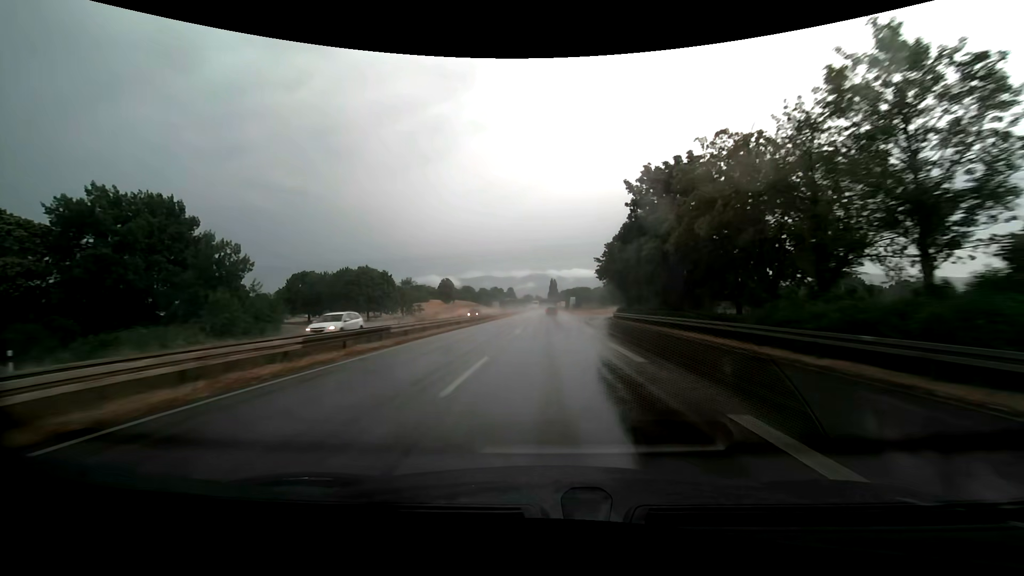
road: trunk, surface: asphalt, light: Day
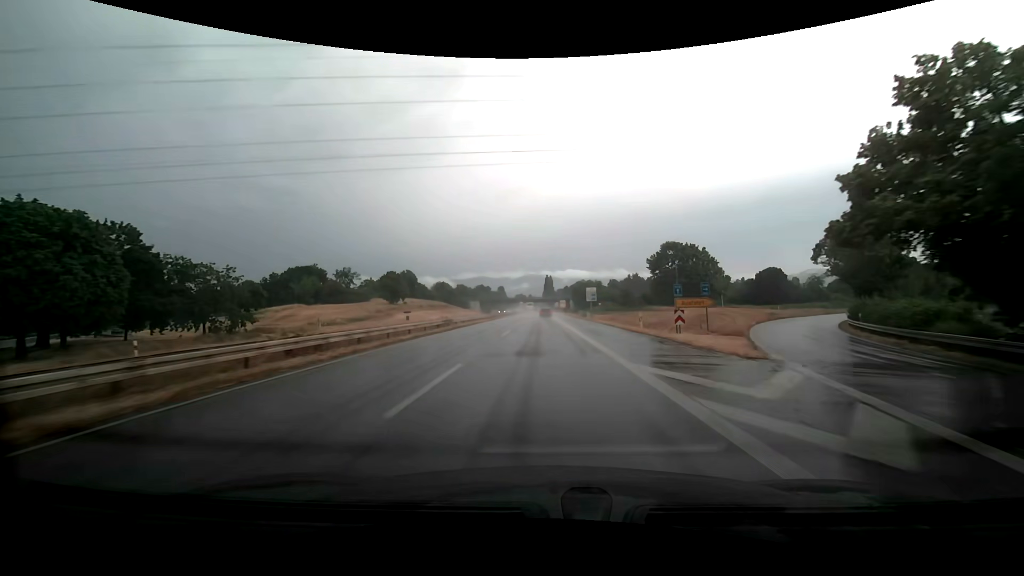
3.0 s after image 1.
(+0.6, +73.3) m; +1°
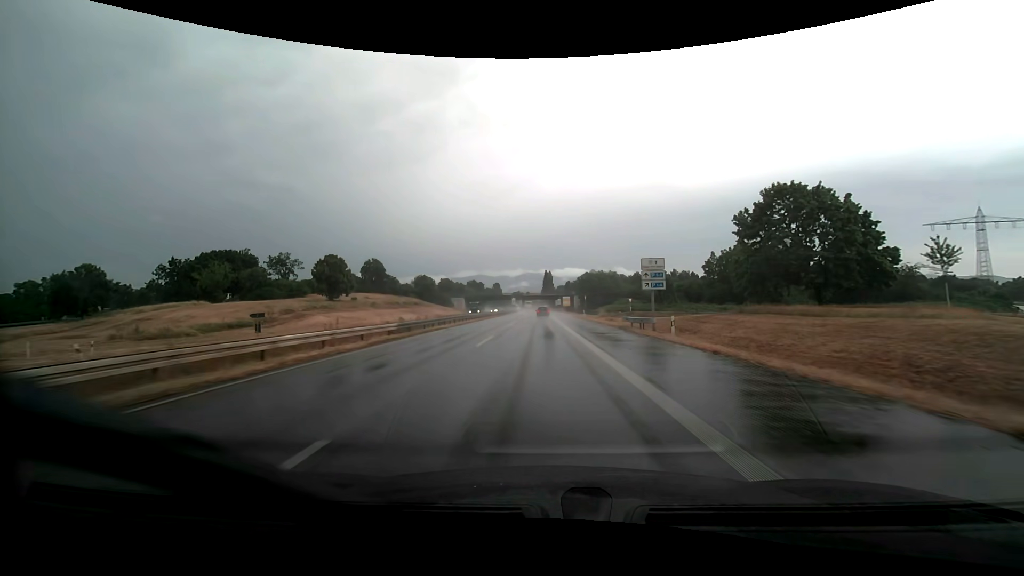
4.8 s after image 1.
(-0.2, +42.9) m; 0°
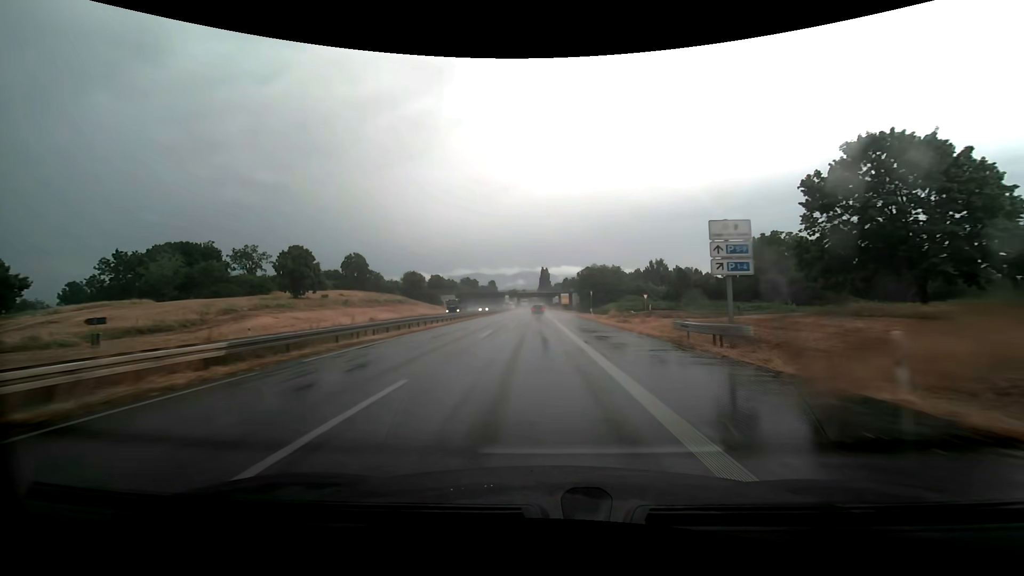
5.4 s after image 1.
(0.0, +14.0) m; 0°
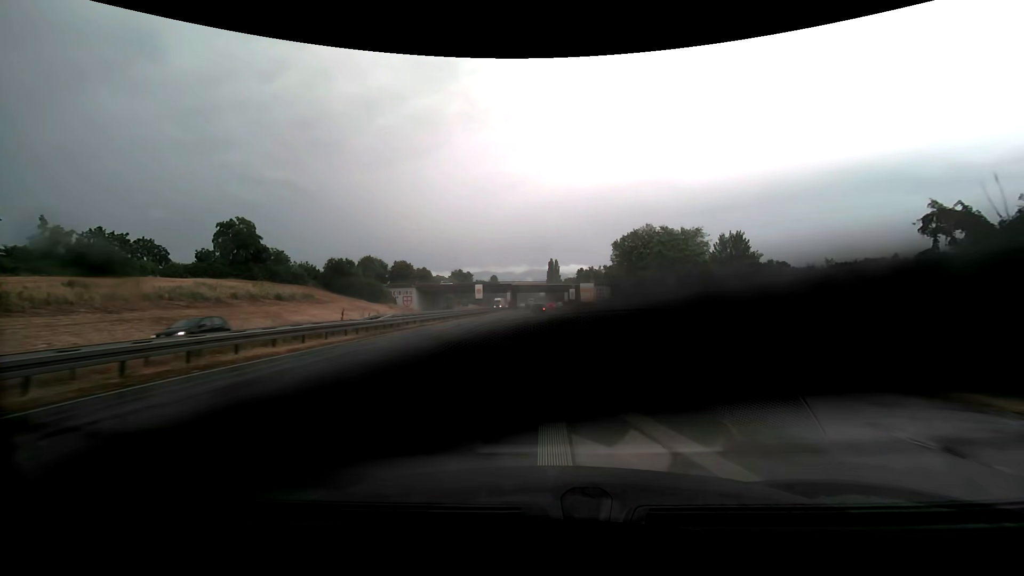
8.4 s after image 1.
(+0.5, +65.8) m; -1°
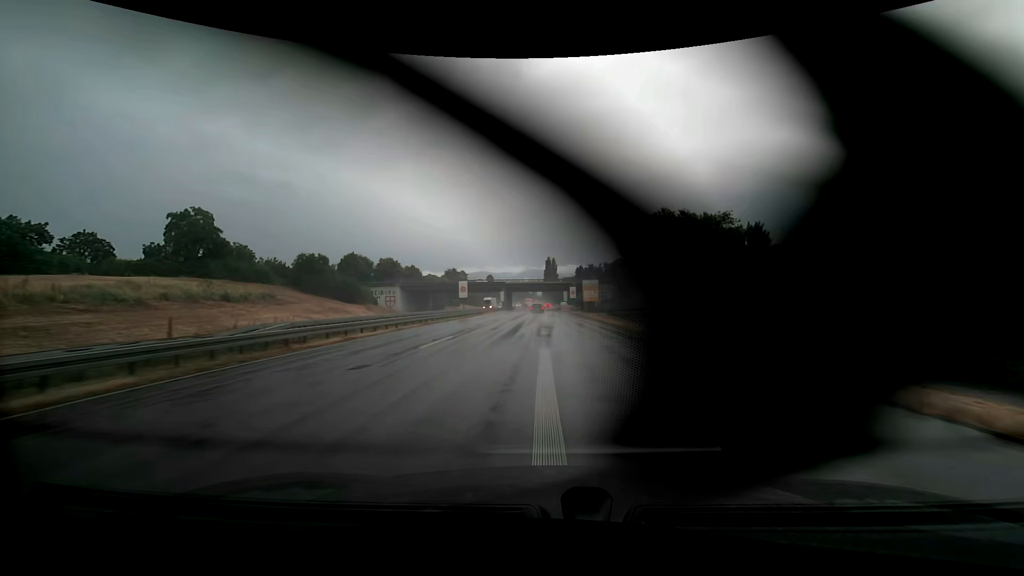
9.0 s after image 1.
(0.0, +11.5) m; 0°
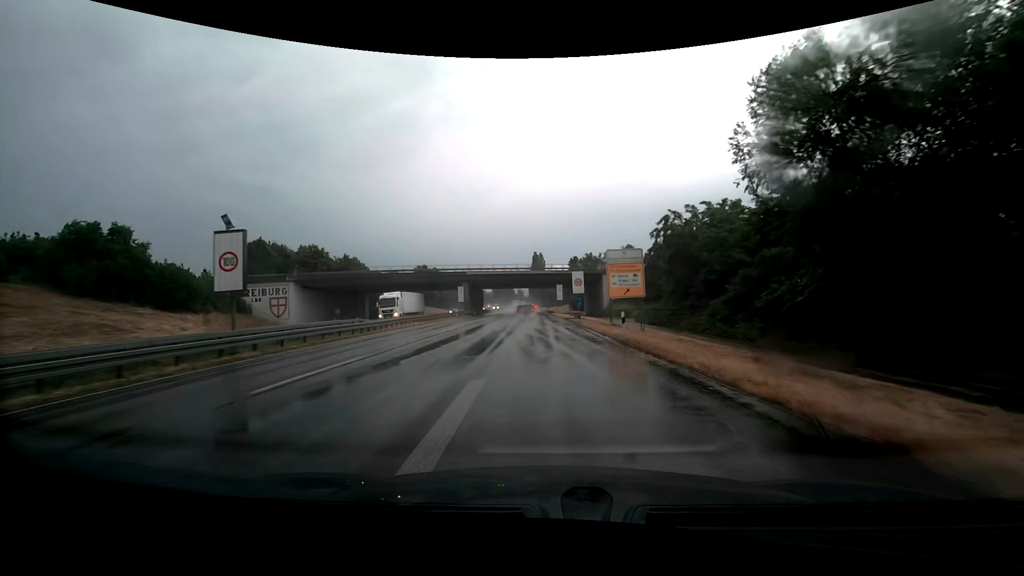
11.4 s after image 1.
(+0.8, +42.7) m; +2°
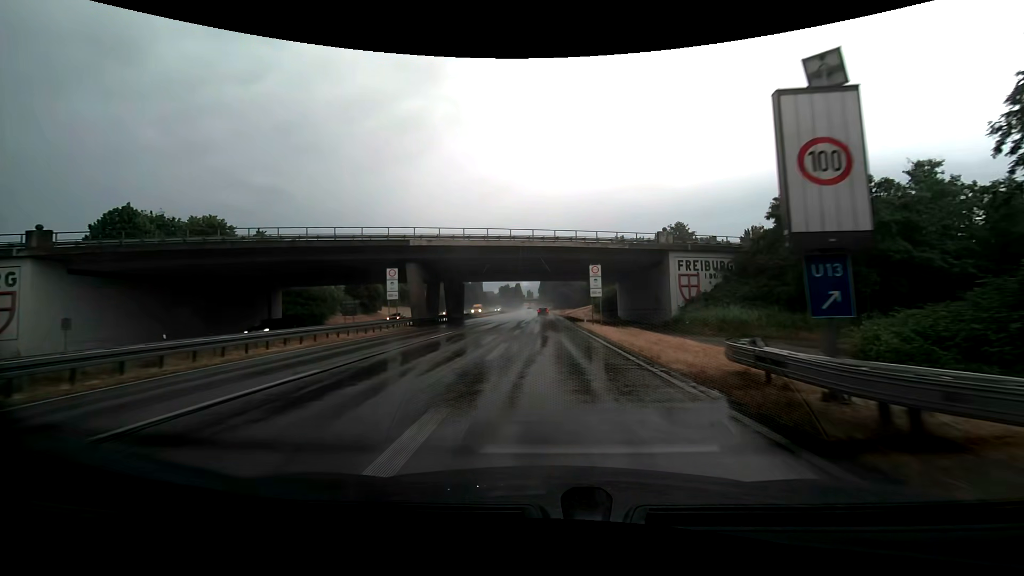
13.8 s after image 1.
(-0.7, +38.7) m; -1°
(0, +10) (0, +20) (0, +30) (0, +40) (0, +50) (0, +60) (0, +70) (0, +80) (0, +90) (-1, +100) m
